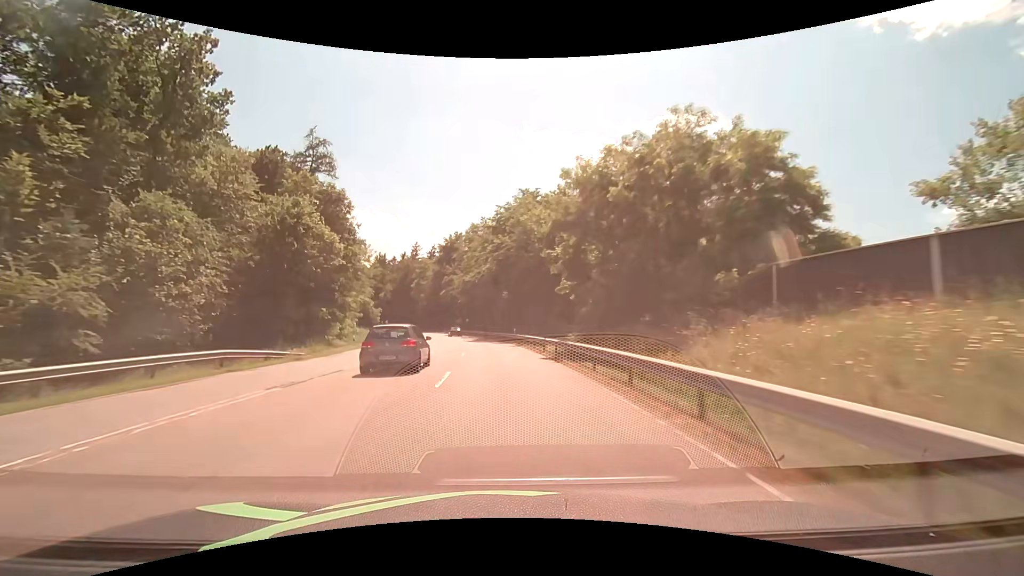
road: secondary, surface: asphalt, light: Day
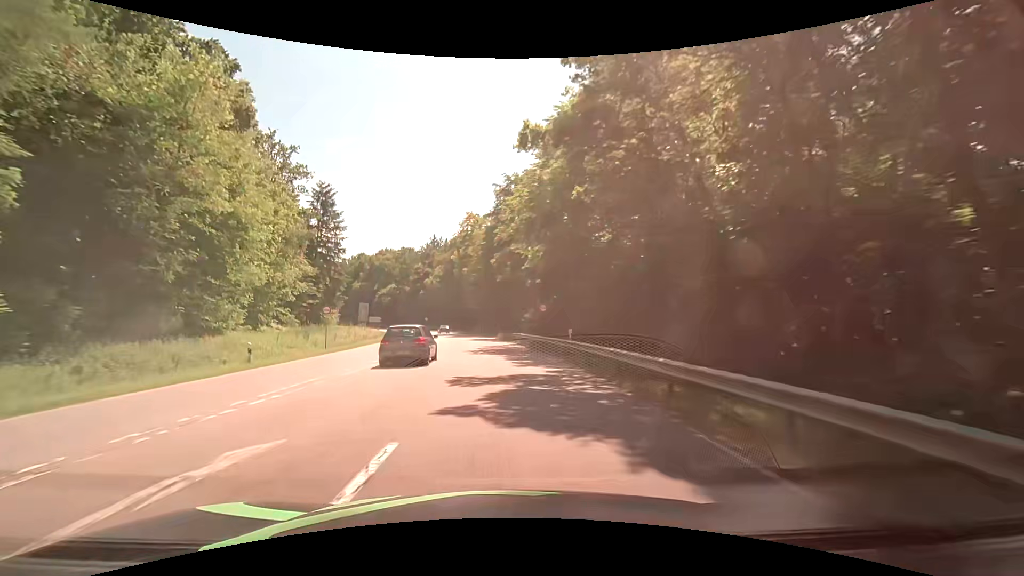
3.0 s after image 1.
(-4.2, +57.3) m; -9°
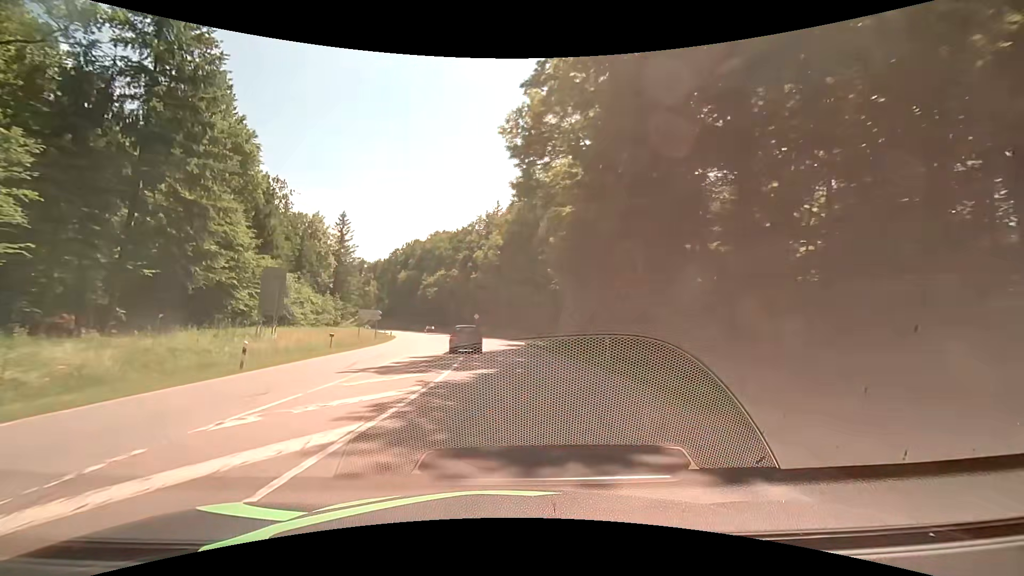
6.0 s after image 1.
(-4.4, +54.8) m; -10°
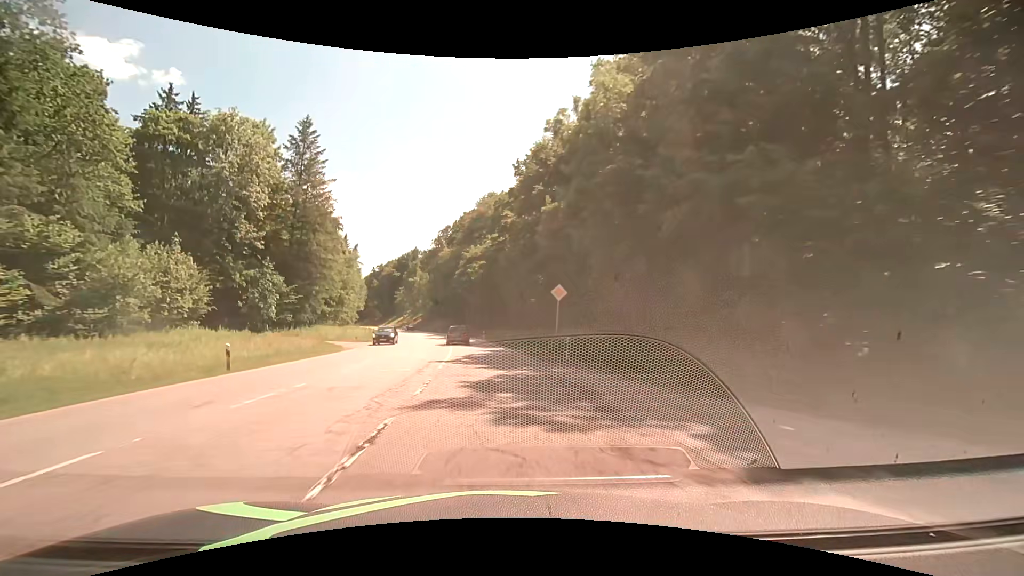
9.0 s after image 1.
(-3.1, +54.0) m; -8°
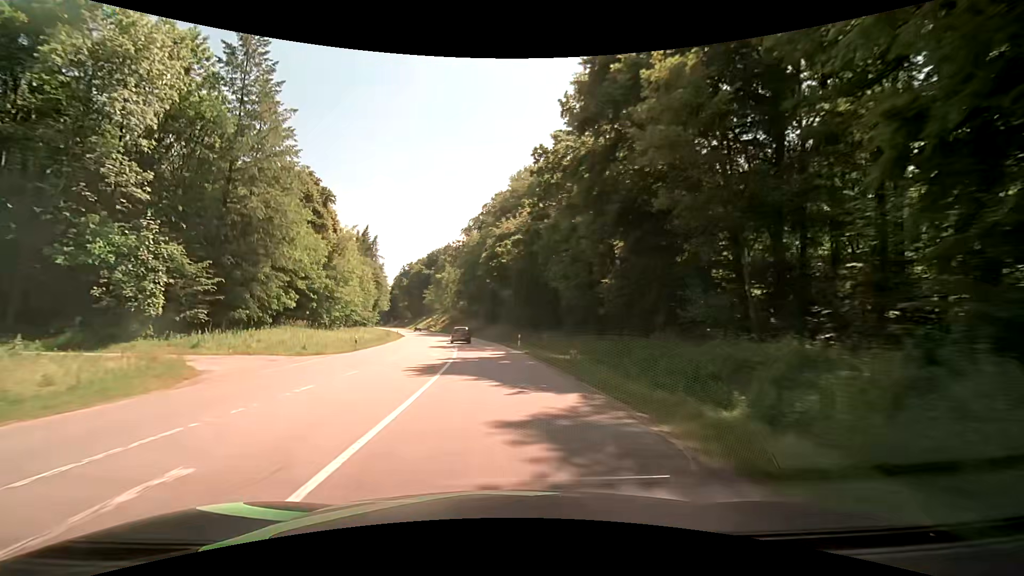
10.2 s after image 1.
(-0.9, +21.6) m; -5°
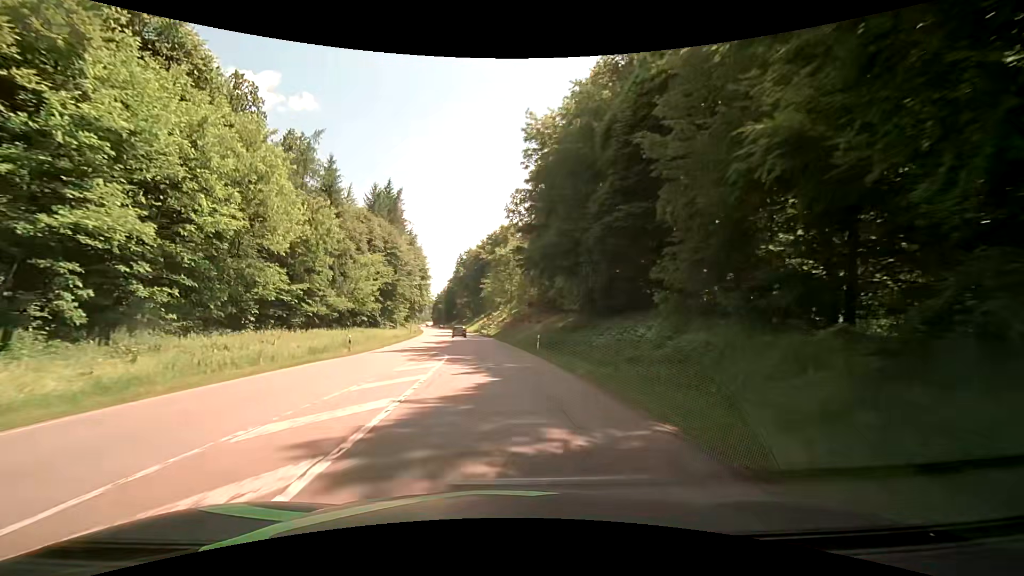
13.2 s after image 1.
(-4.1, +53.9) m; -8°
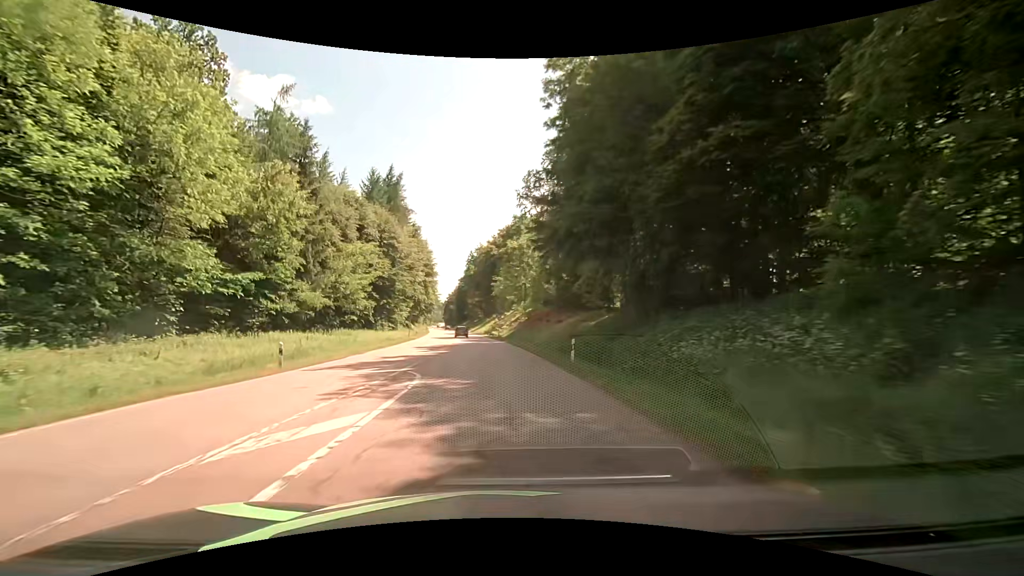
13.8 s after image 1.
(-0.1, +10.8) m; -1°
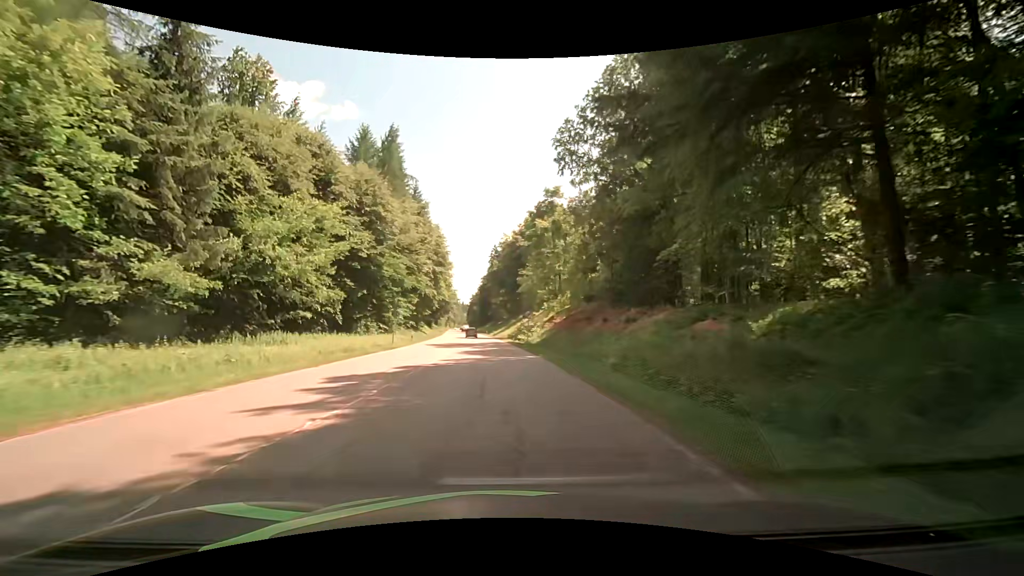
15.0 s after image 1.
(-0.6, +21.6) m; -3°
(0, +10) (0, +20) (-1, +30) (-2, +40) (-2, +50) (-3, +60) (-4, +70) (-5, +80) (-6, +90) (-7, +100) m
